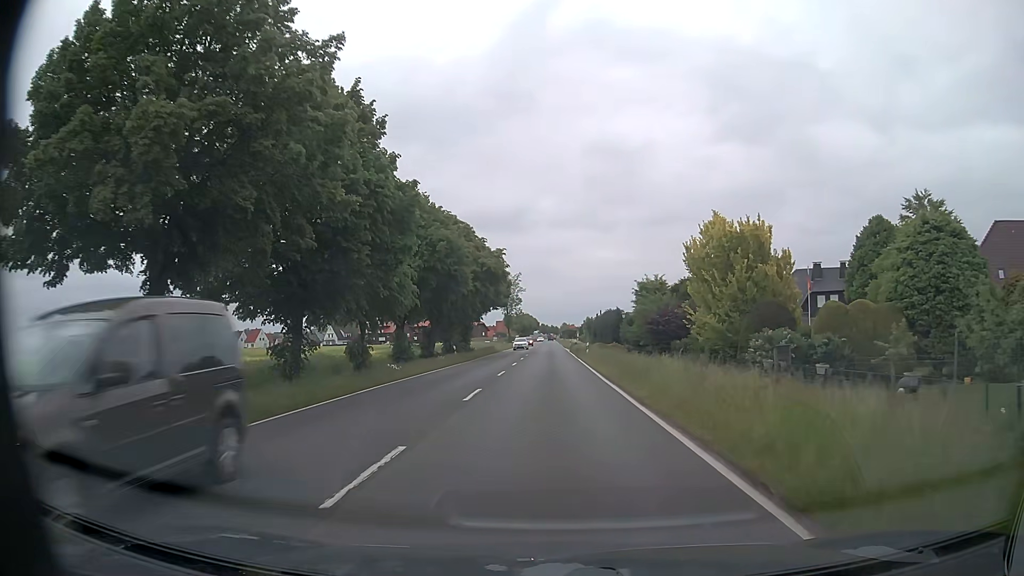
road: primary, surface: asphalt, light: Day
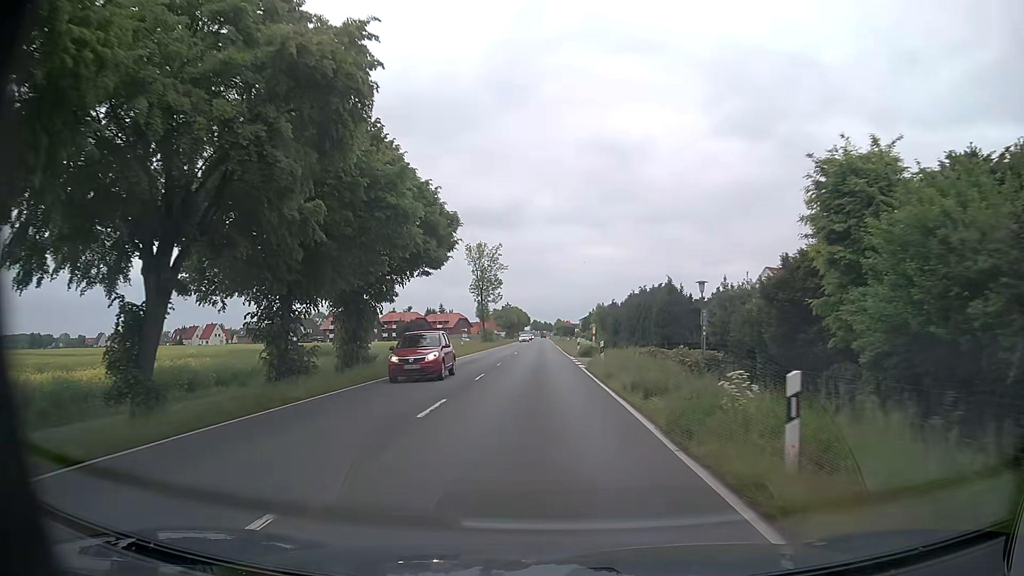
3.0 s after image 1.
(+0.2, +40.1) m; +1°
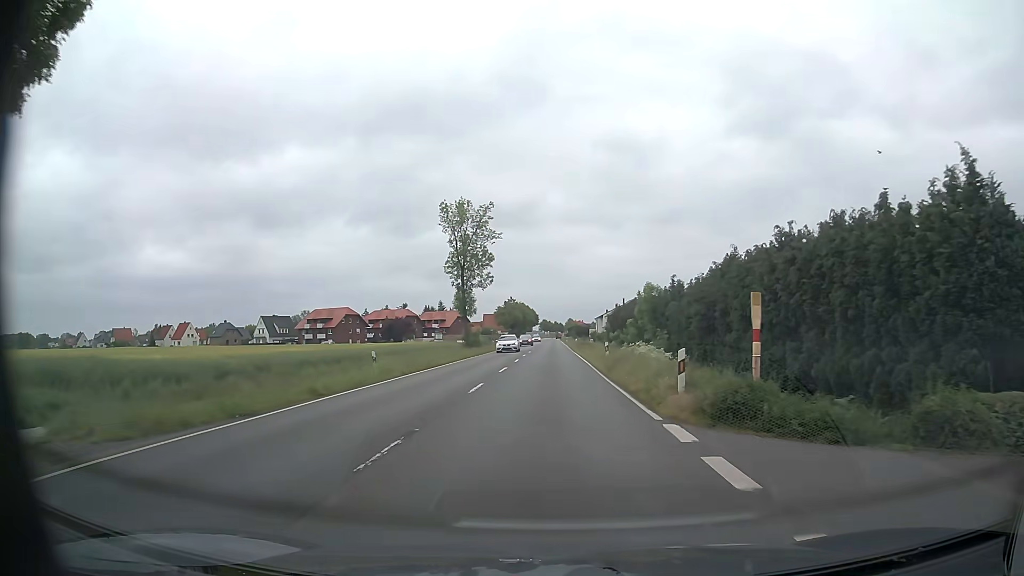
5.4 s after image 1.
(-0.3, +31.8) m; -1°
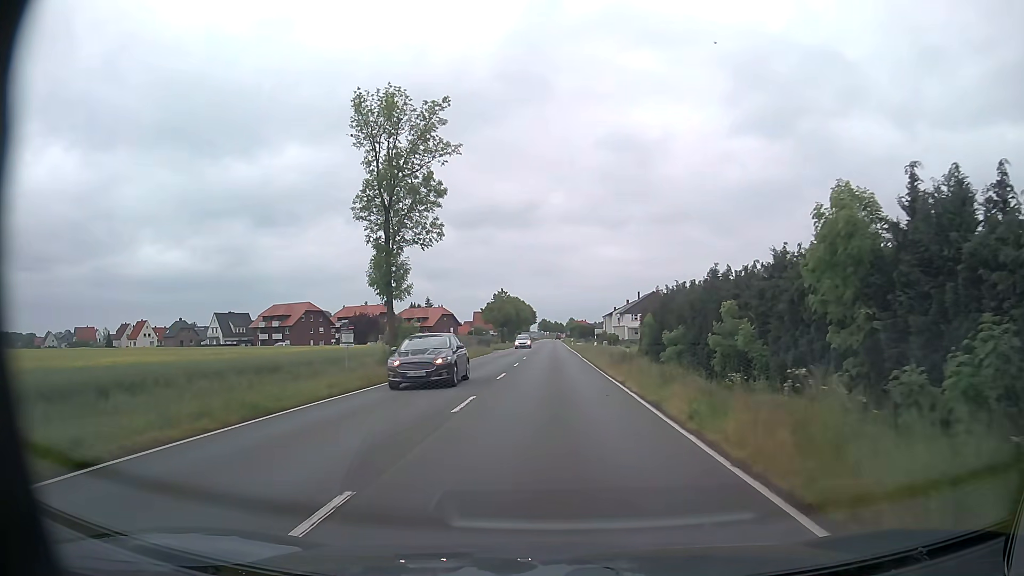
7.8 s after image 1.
(+0.2, +31.2) m; 0°
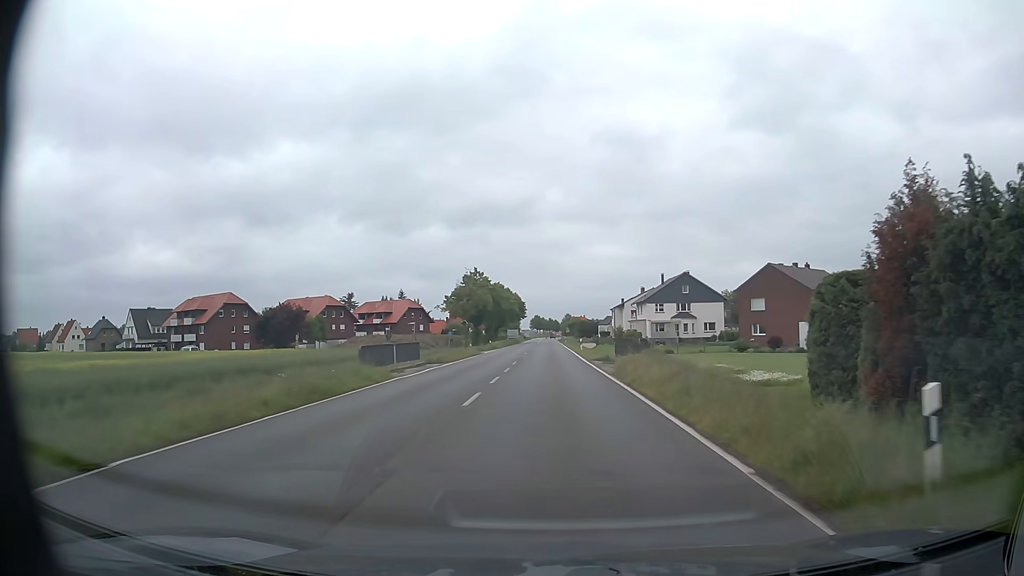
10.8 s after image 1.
(+0.2, +38.9) m; +1°
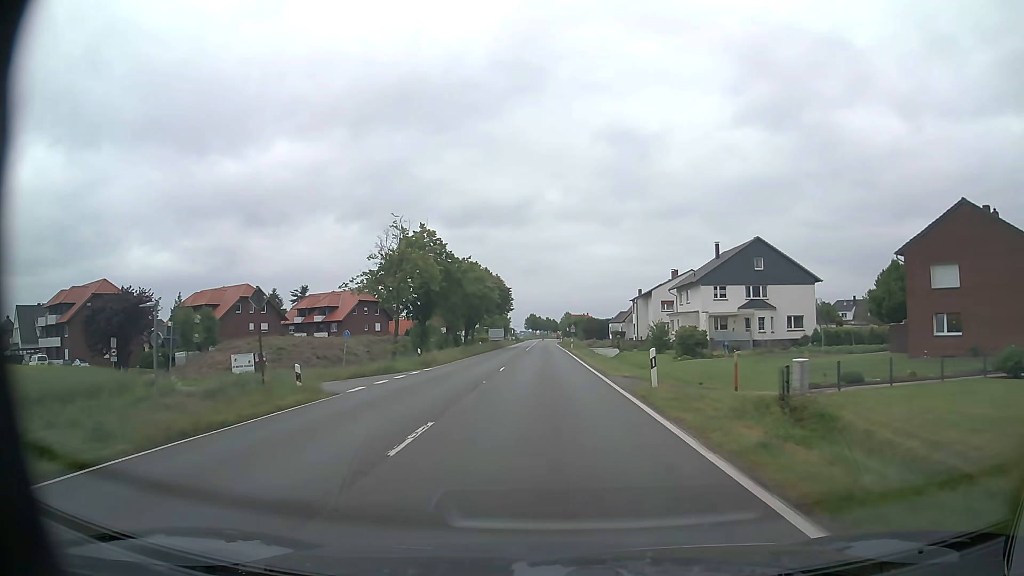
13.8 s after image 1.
(+0.1, +38.8) m; 0°
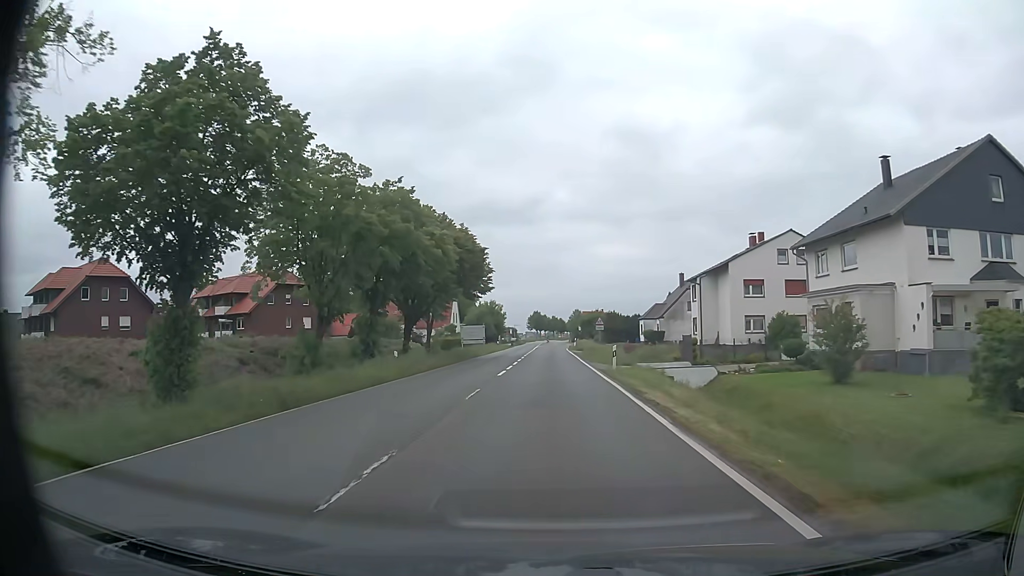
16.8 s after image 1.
(-0.1, +38.7) m; 0°
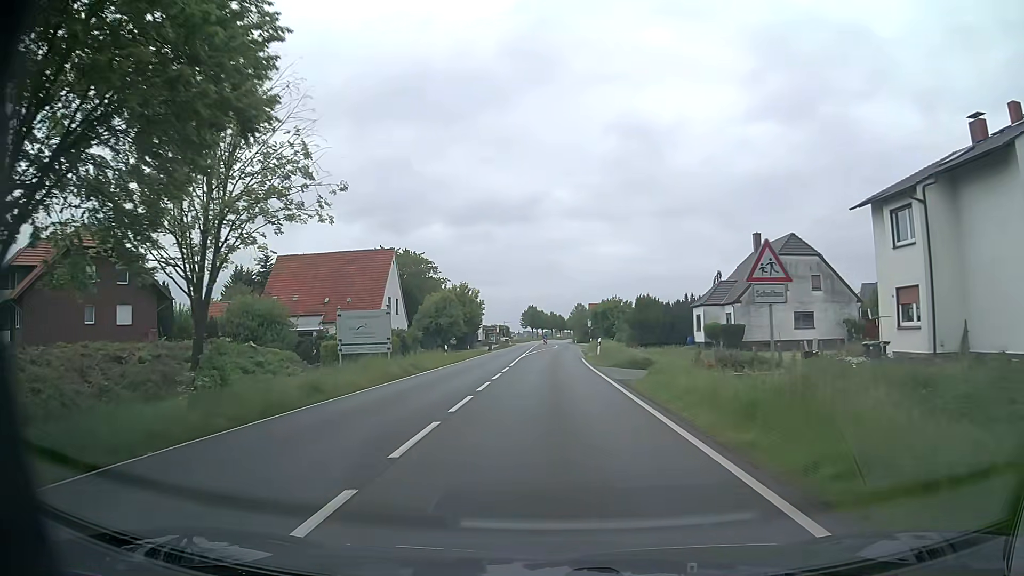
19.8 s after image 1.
(0.0, +38.8) m; 0°
